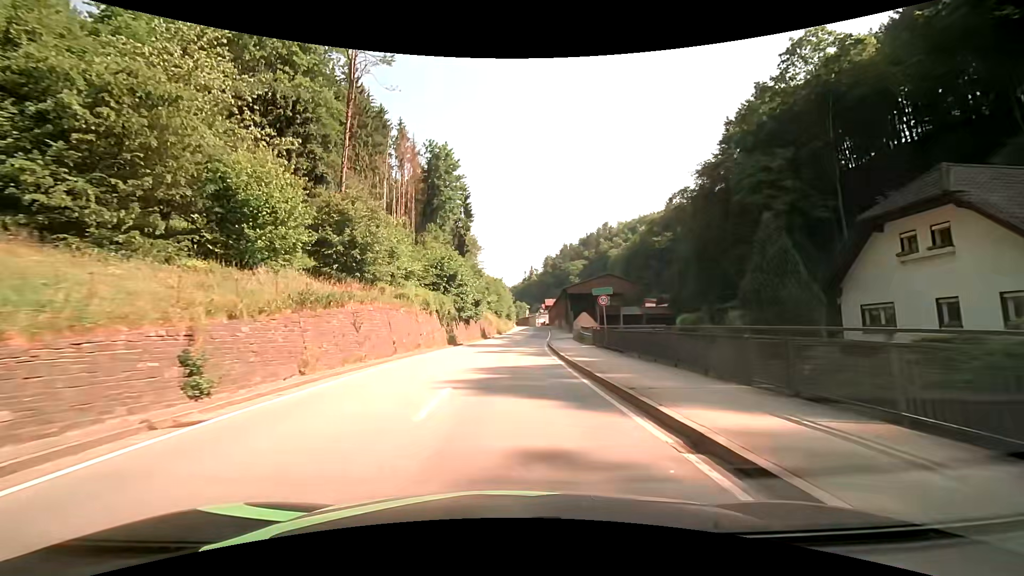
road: secondary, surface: asphalt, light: Day
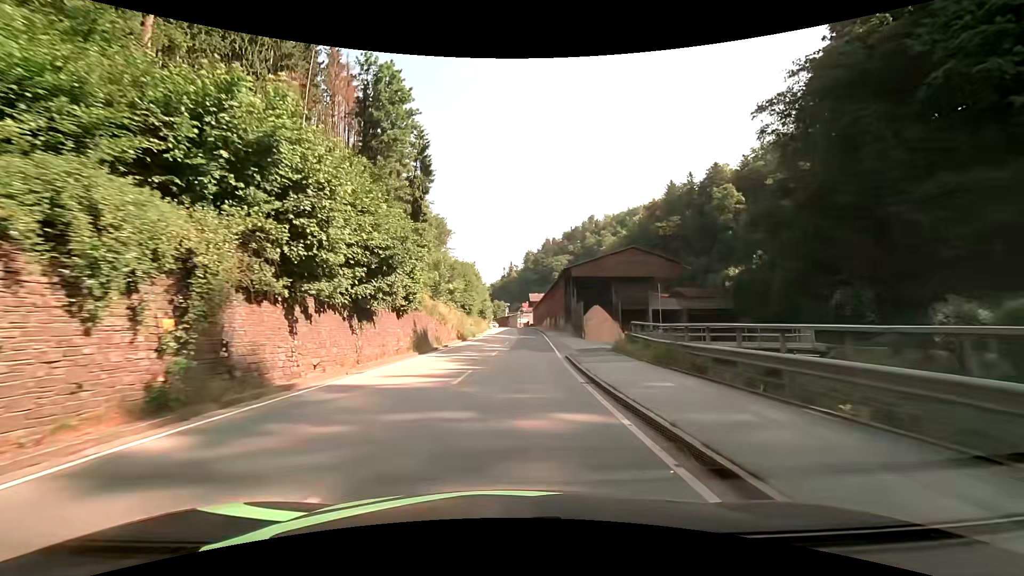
(+0.6, +30.7) m; +2°
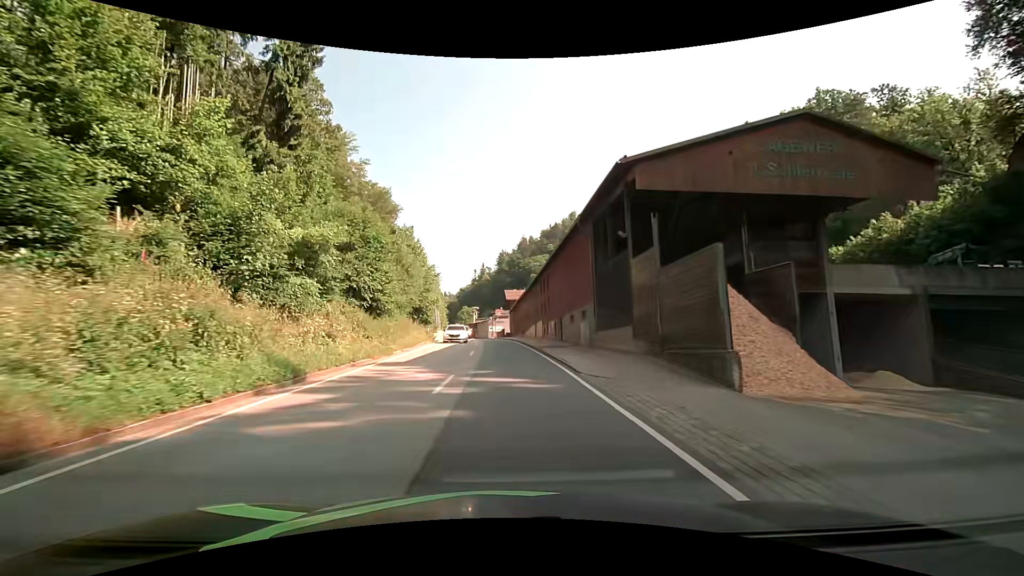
(+1.2, +37.9) m; +3°
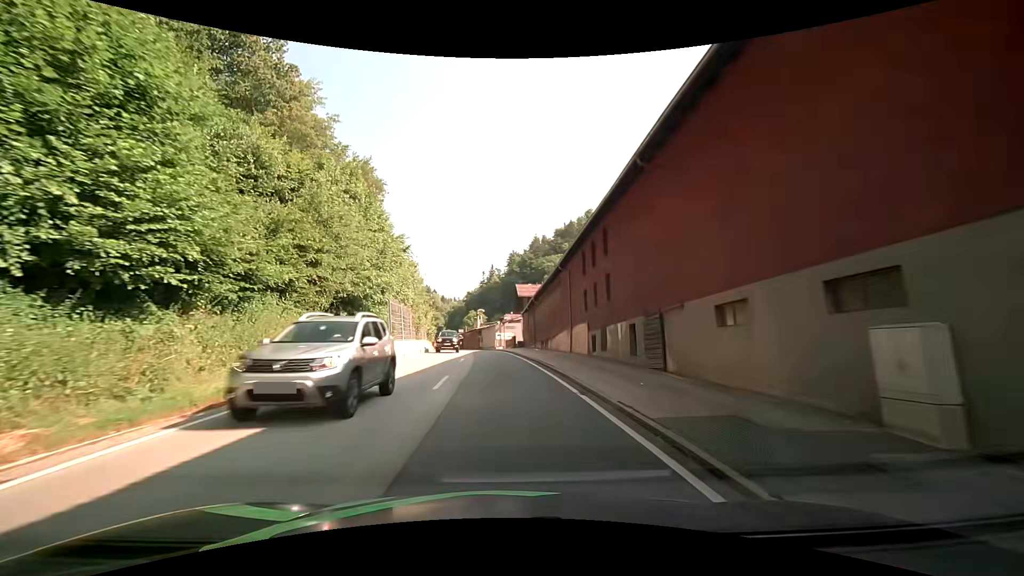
(-0.2, +22.5) m; -1°
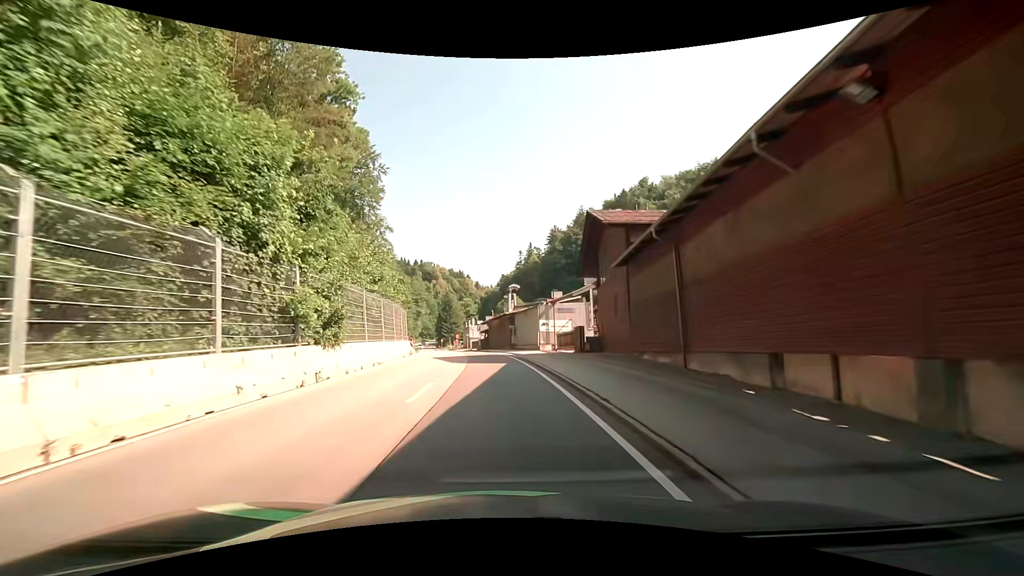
(-1.3, +37.7) m; -5°
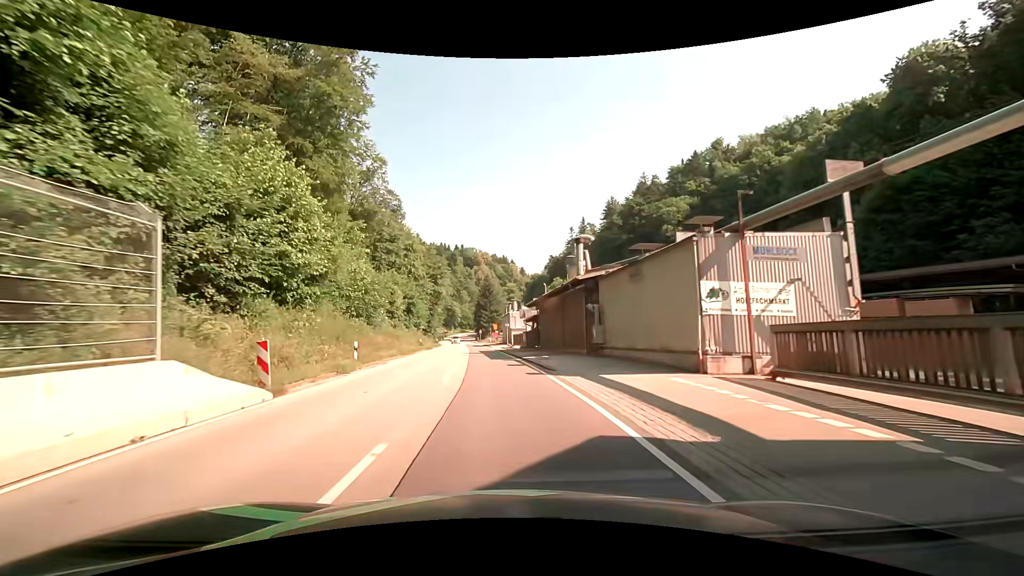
(-1.3, +30.7) m; -5°
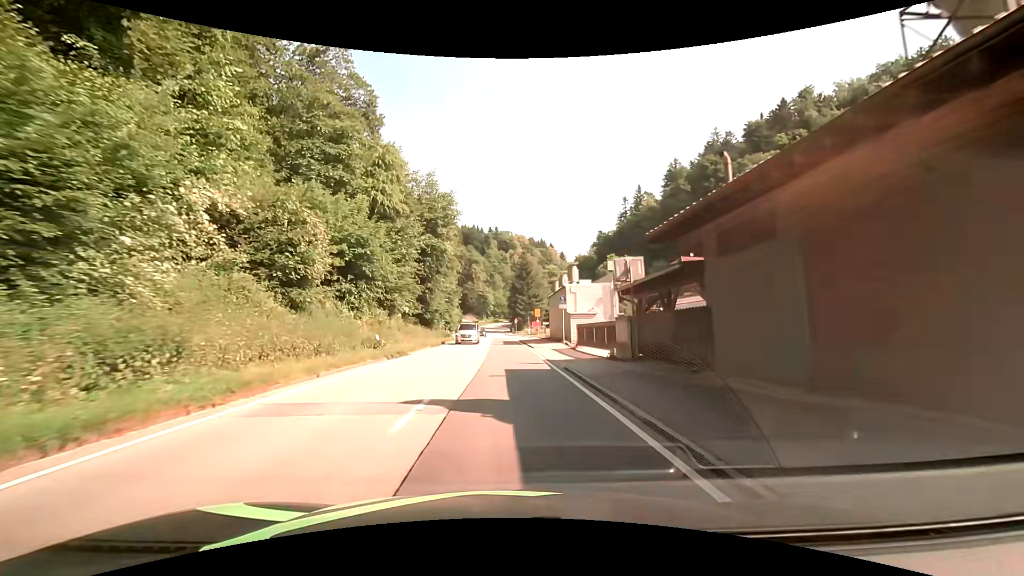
(-1.6, +31.0) m; -5°
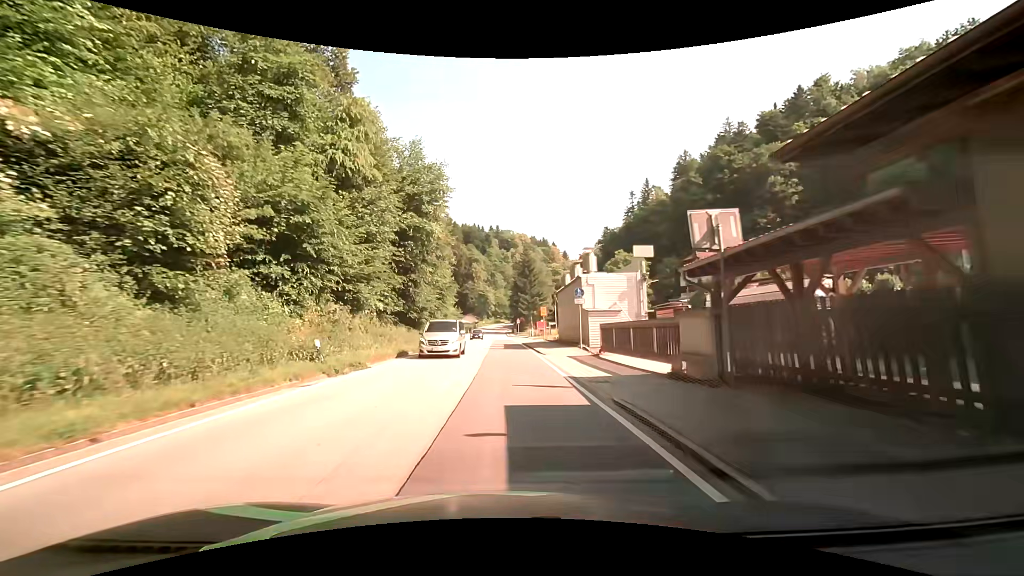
(0.0, +7.8) m; 0°
(0, +10) (0, +20) (-1, +30) (-1, +40) (-1, +50) (-1, +60) (-2, +70) (-2, +80) (-3, +90) (-3, +100) m
